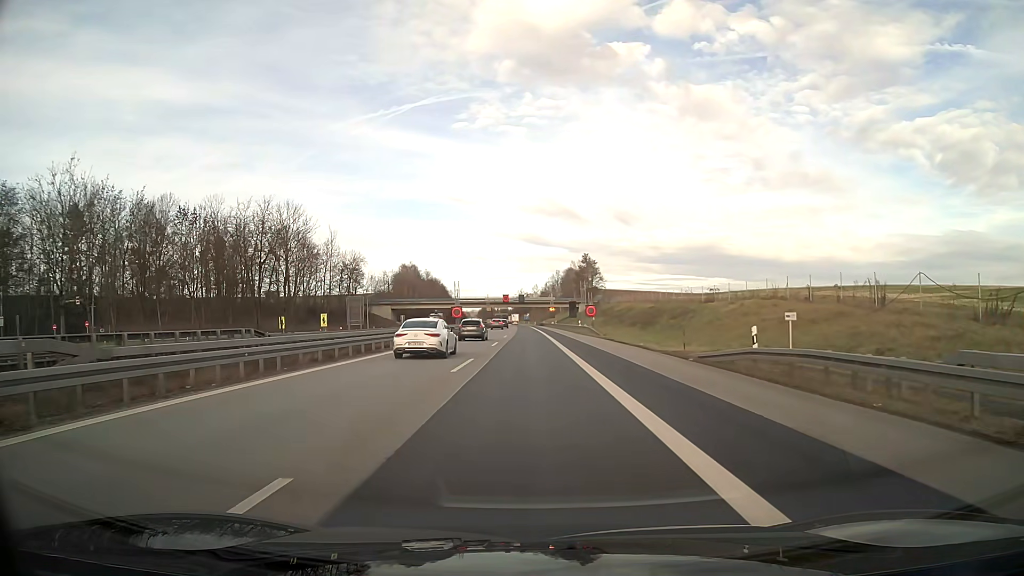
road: motorway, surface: asphalt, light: Day
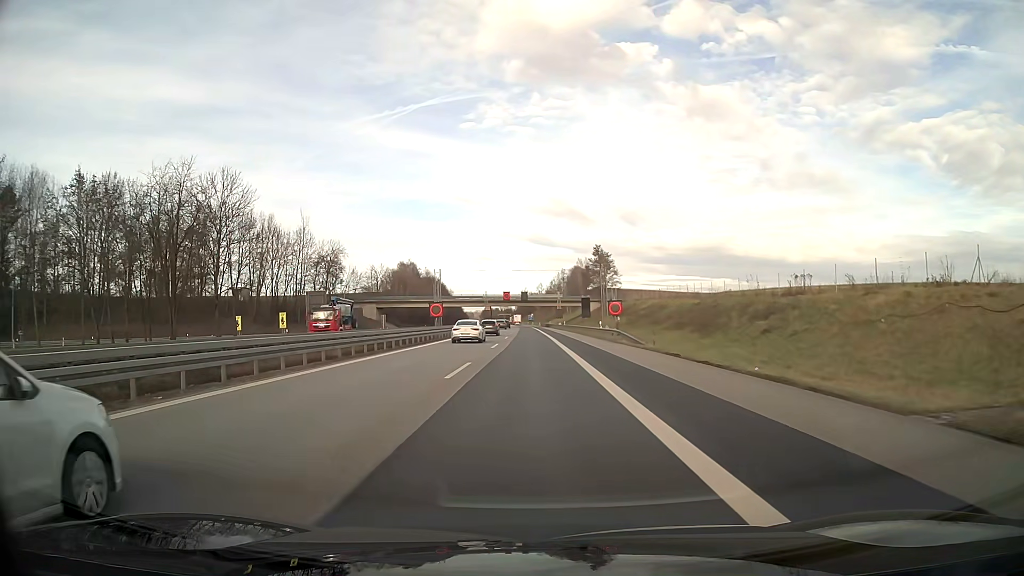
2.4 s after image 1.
(-0.1, +20.0) m; 0°
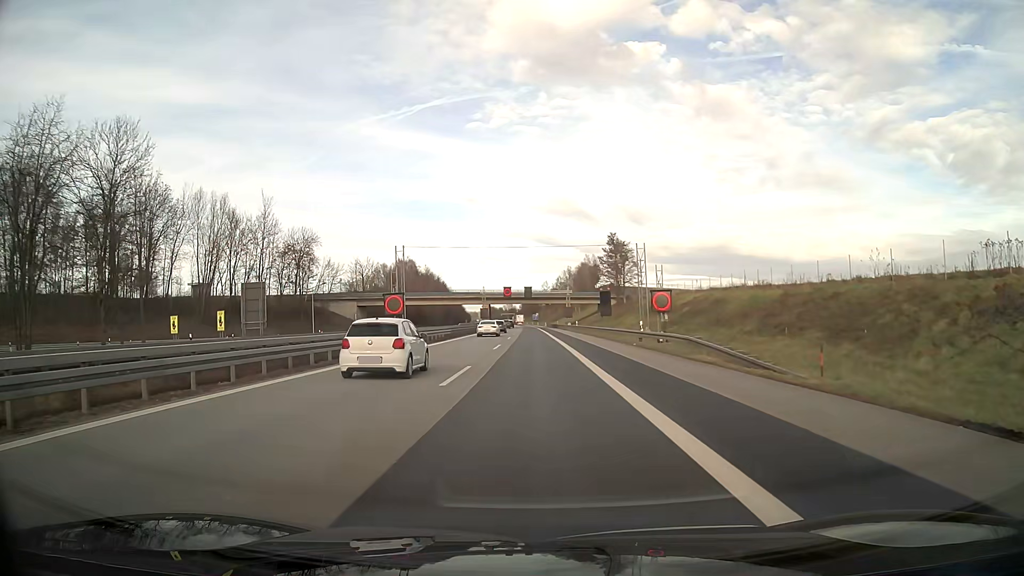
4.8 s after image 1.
(-0.1, +19.9) m; 0°
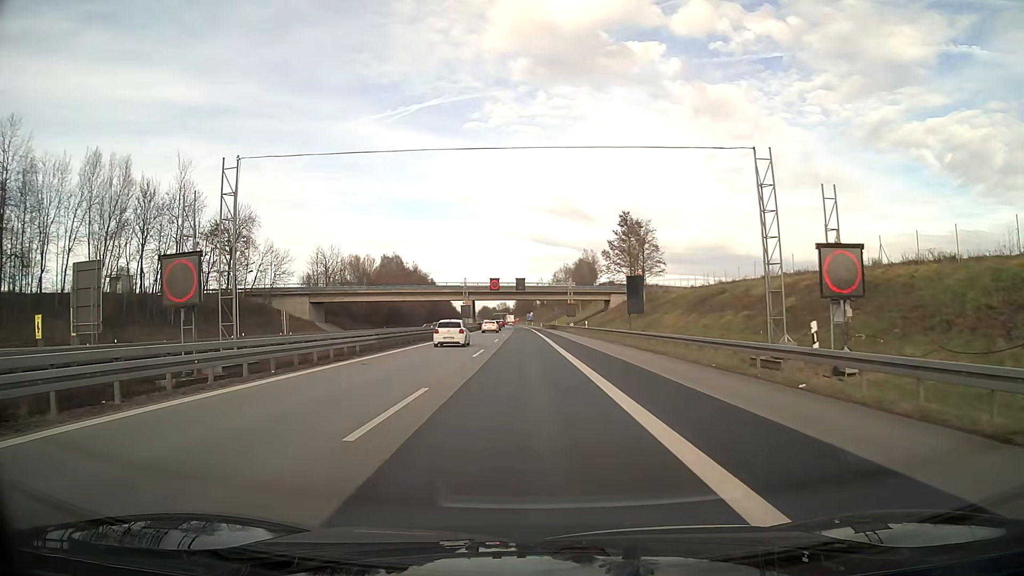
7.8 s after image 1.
(+0.1, +24.8) m; 0°
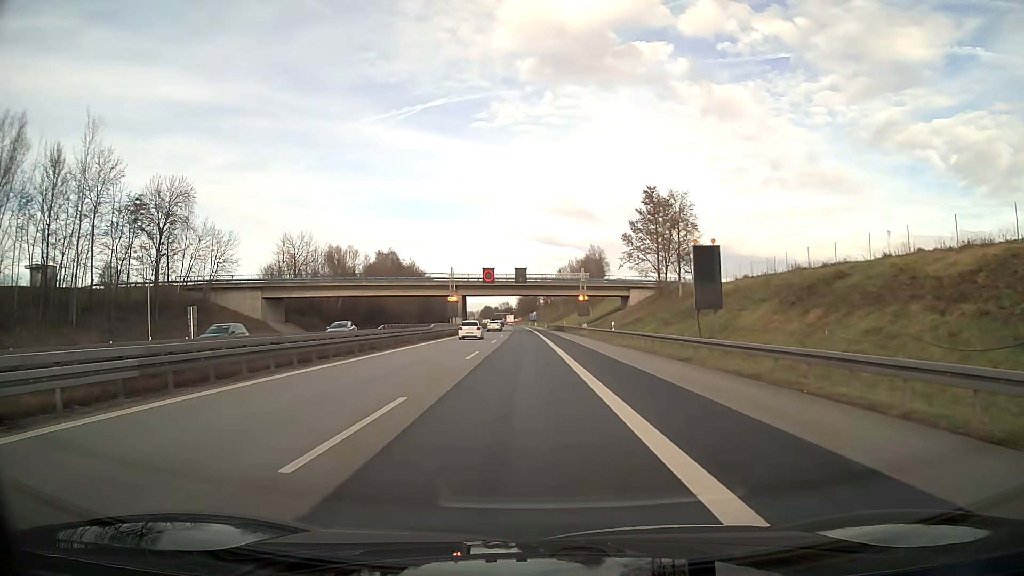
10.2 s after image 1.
(-0.1, +19.9) m; 0°
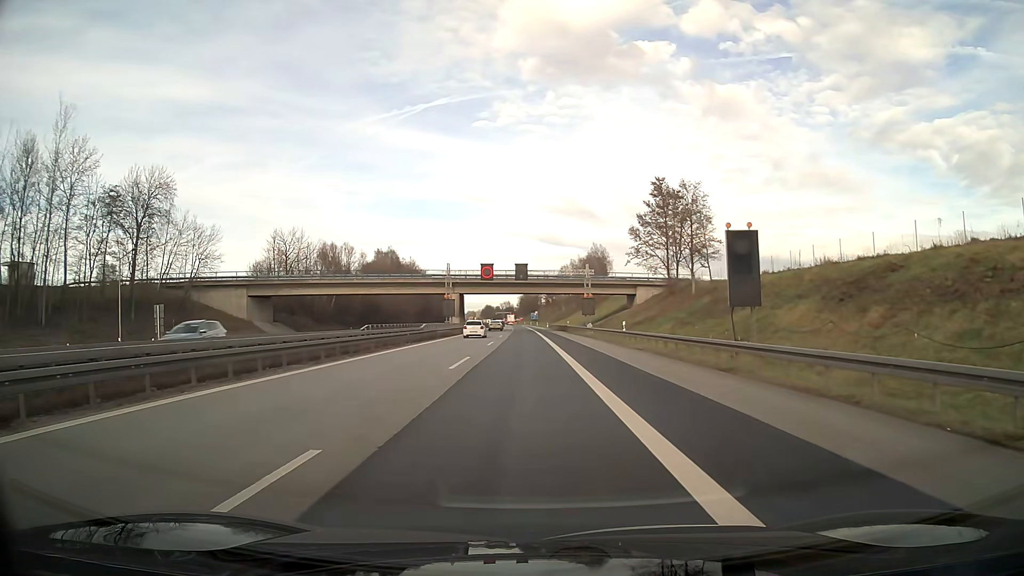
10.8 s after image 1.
(0.0, +5.0) m; 0°
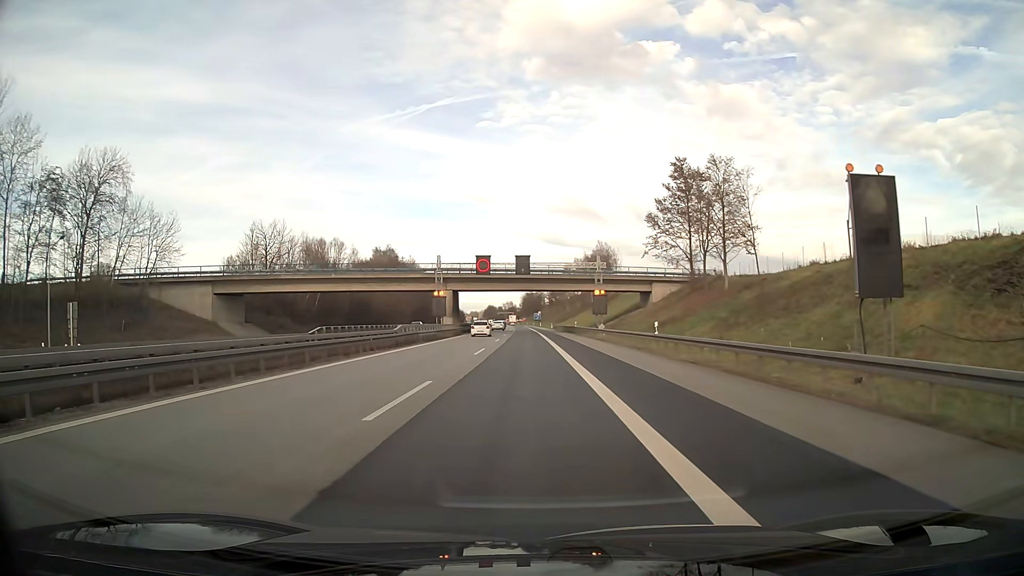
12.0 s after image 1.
(0.0, +9.9) m; 0°
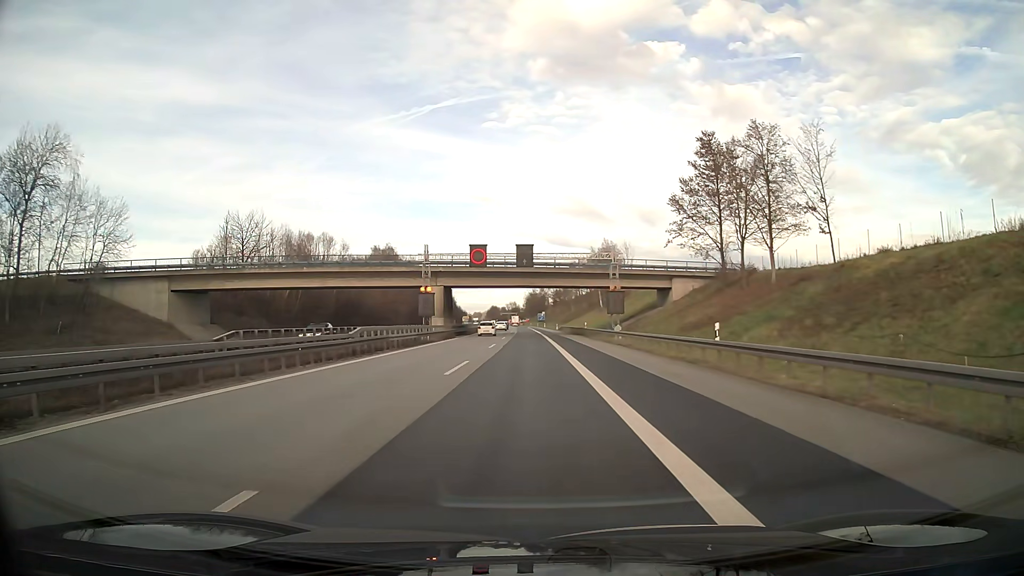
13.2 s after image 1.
(0.0, +10.0) m; 0°
(0, +10) (0, +20) (0, +30) (0, +40) (0, +50) (0, +60) (0, +70) (0, +80) (-1, +90) (-1, +100) m
